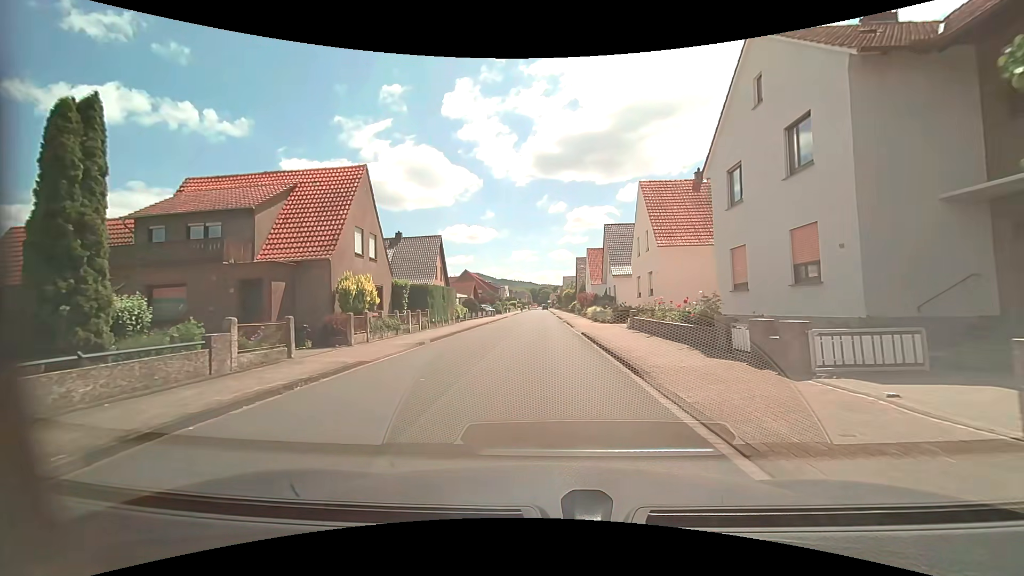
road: residential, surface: asphalt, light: Day
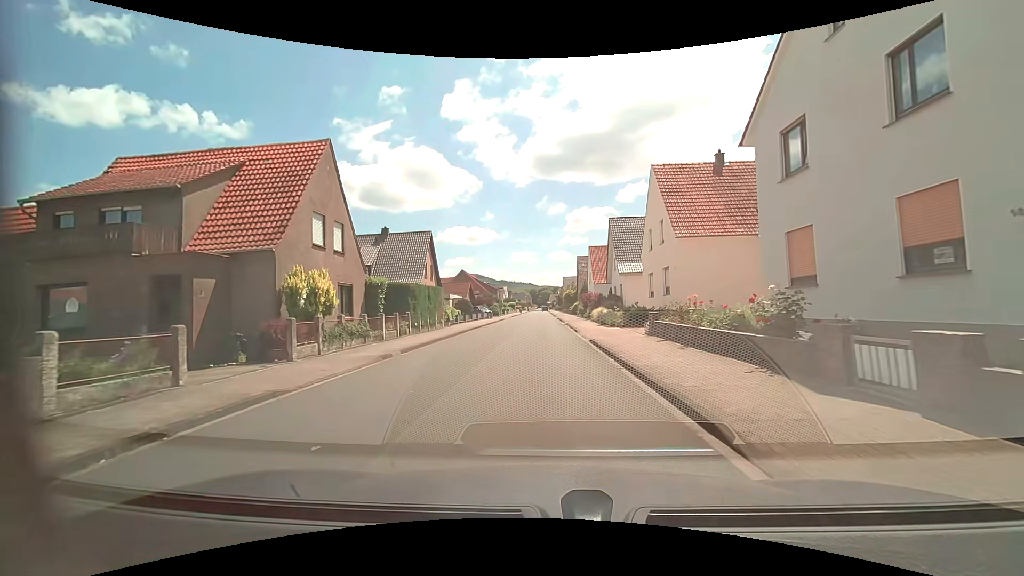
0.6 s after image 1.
(0.0, +4.3) m; 0°
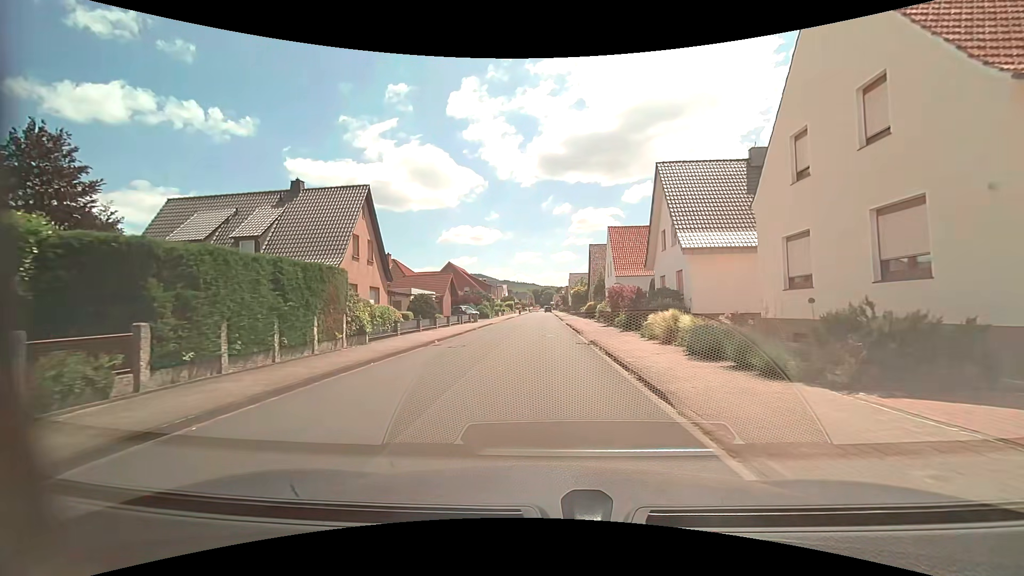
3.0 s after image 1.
(-0.2, +18.1) m; 0°
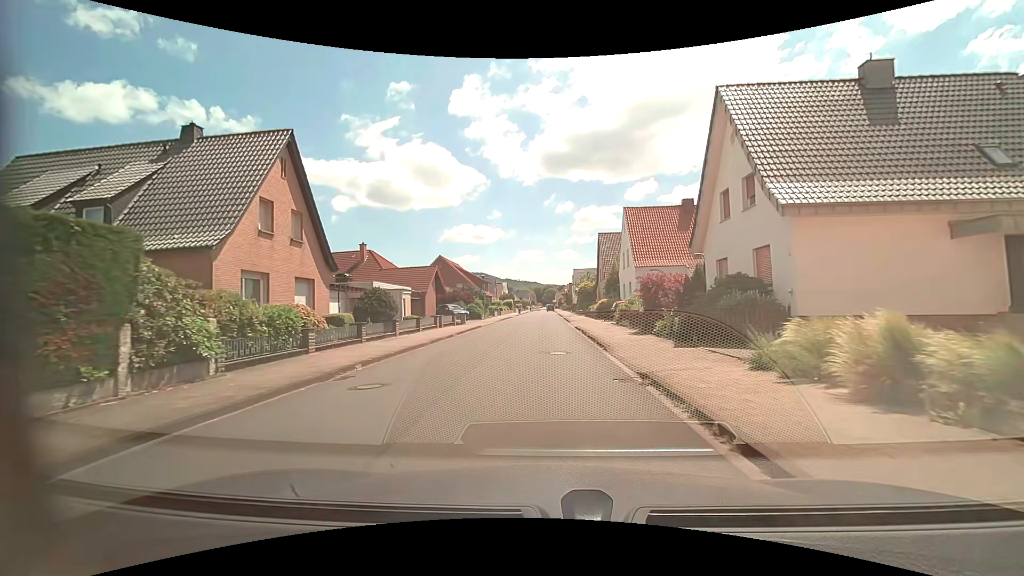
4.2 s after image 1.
(-0.1, +9.5) m; -1°
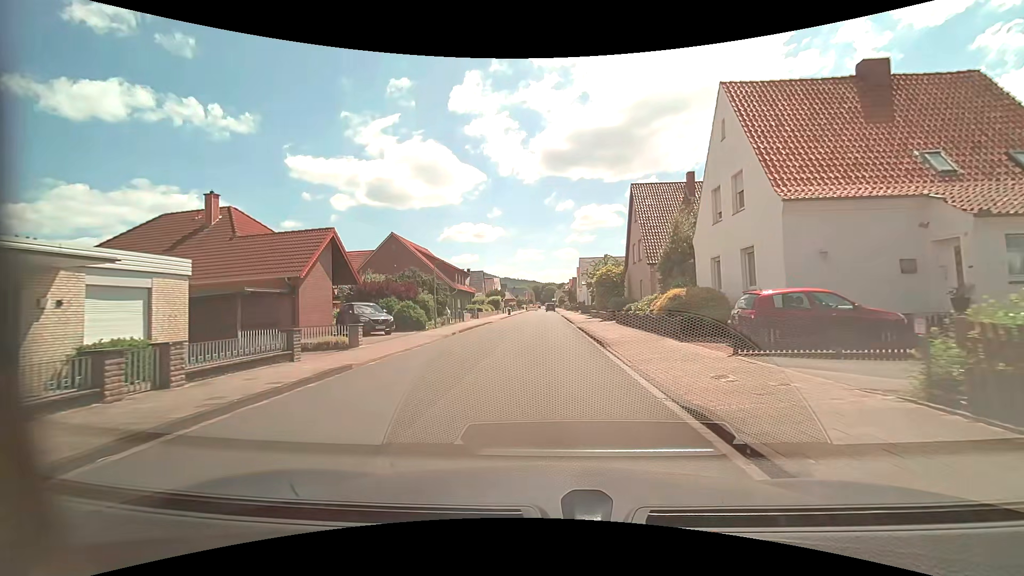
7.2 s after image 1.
(+0.2, +24.6) m; 0°
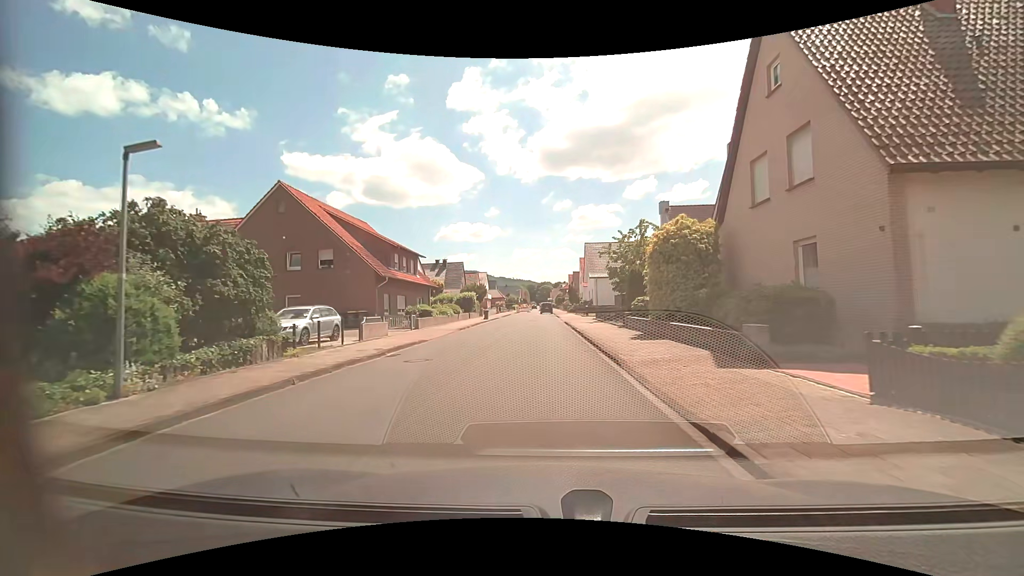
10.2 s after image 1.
(+0.2, +22.9) m; +1°
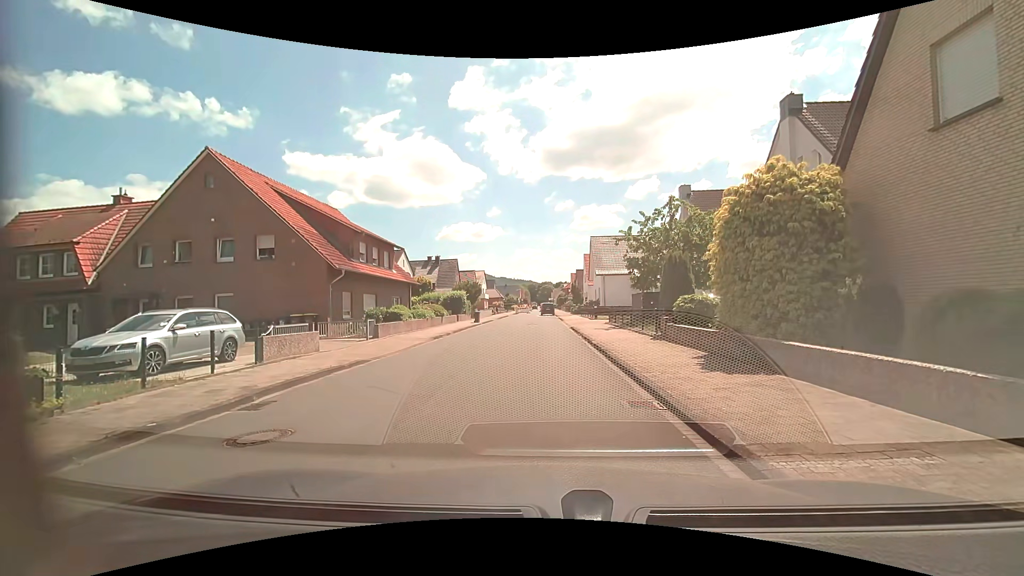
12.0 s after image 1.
(0.0, +6.2) m; +1°
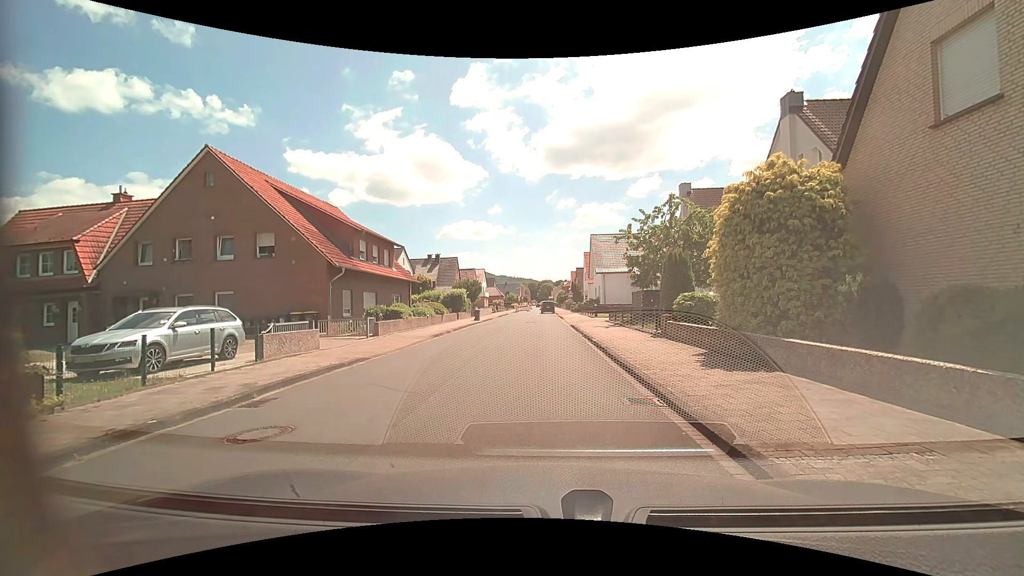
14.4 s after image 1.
(0.0, +0.1) m; 0°
(0, +10) (0, +20) (-1, +30) (-1, +40) (-2, +50) (-3, +60) (-4, +70) (-2, +80) (-2, +90) (-4, +100) m
